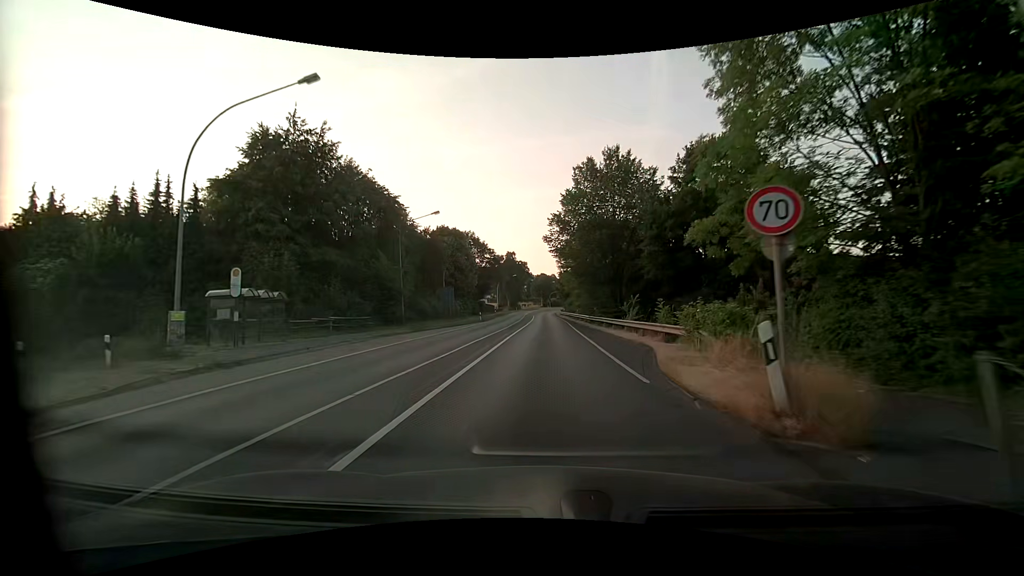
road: primary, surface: asphalt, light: Day
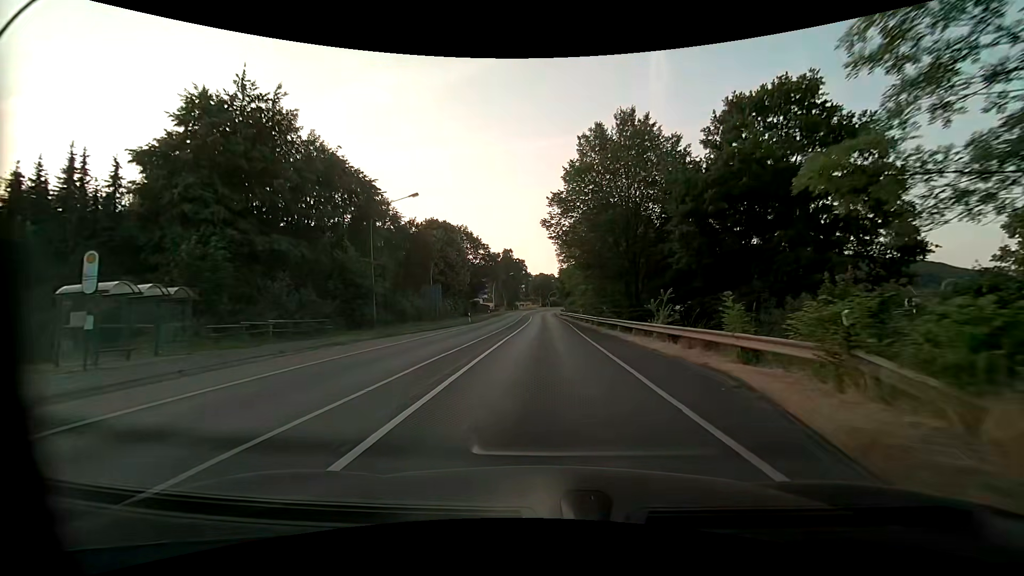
(0.0, +7.6) m; 0°
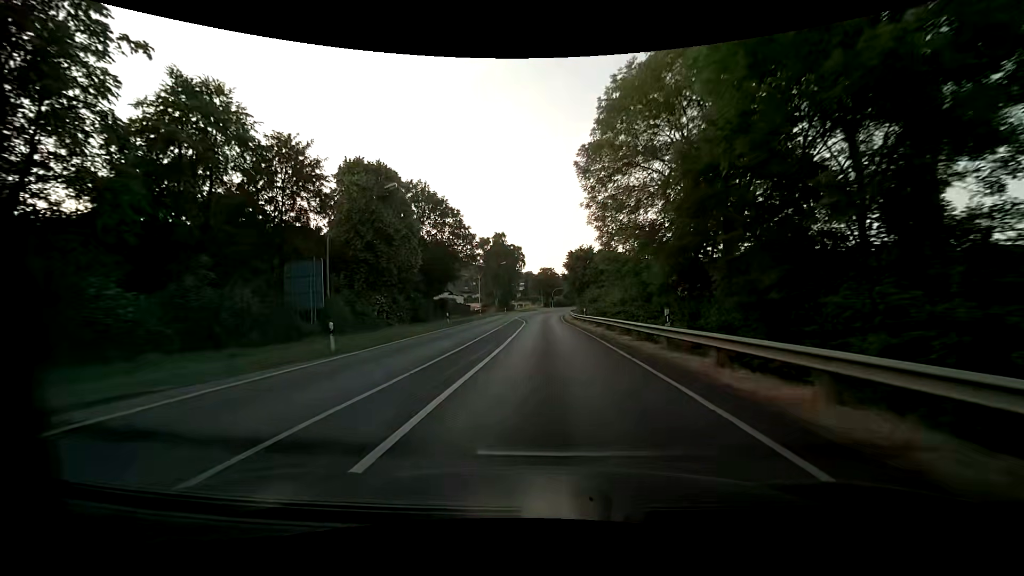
(-0.2, +33.3) m; 0°
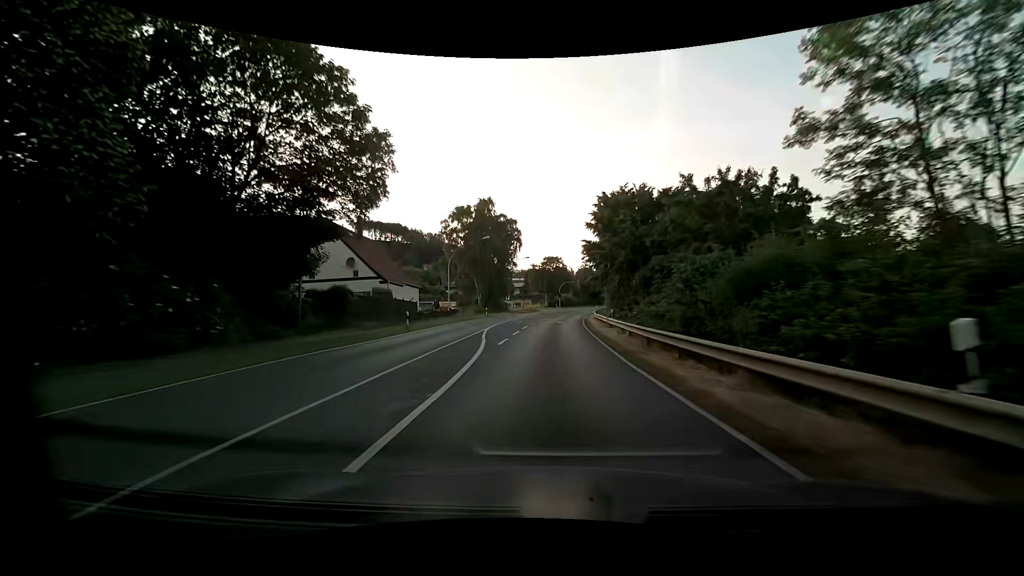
(0.0, +35.3) m; 0°
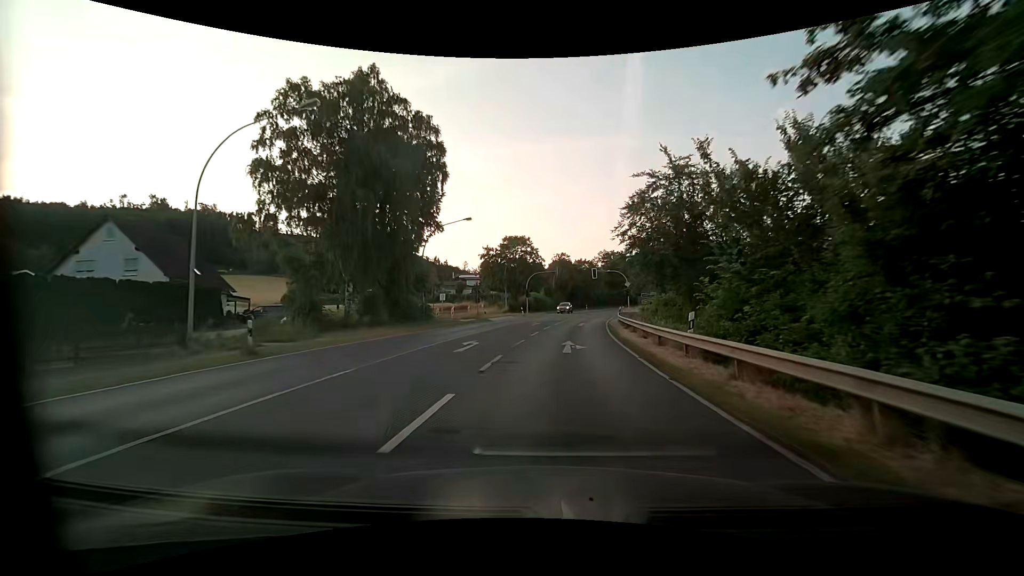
(+0.9, +43.0) m; +4°
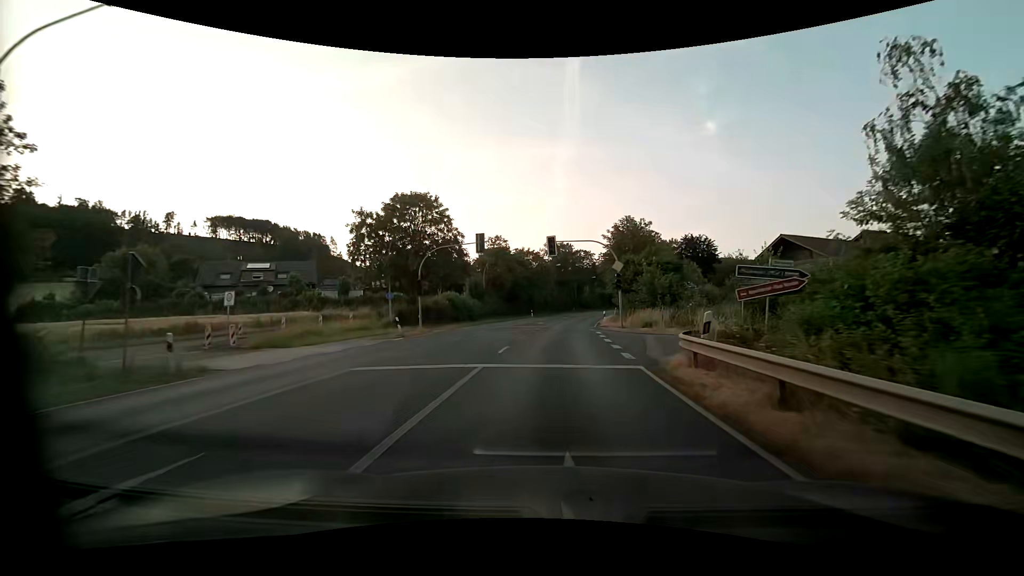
(+1.7, +35.2) m; +6°
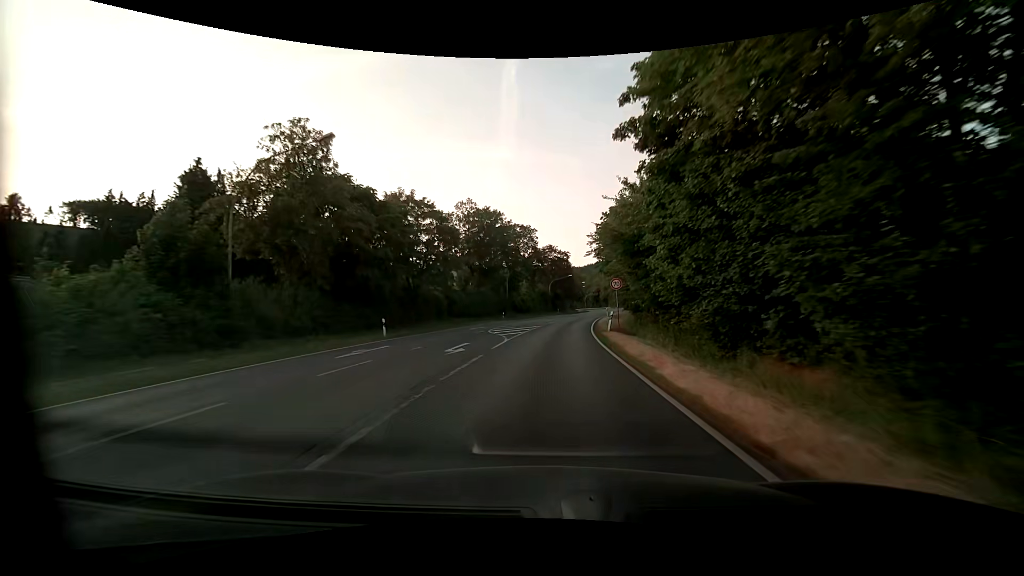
(+3.3, +48.6) m; +8°
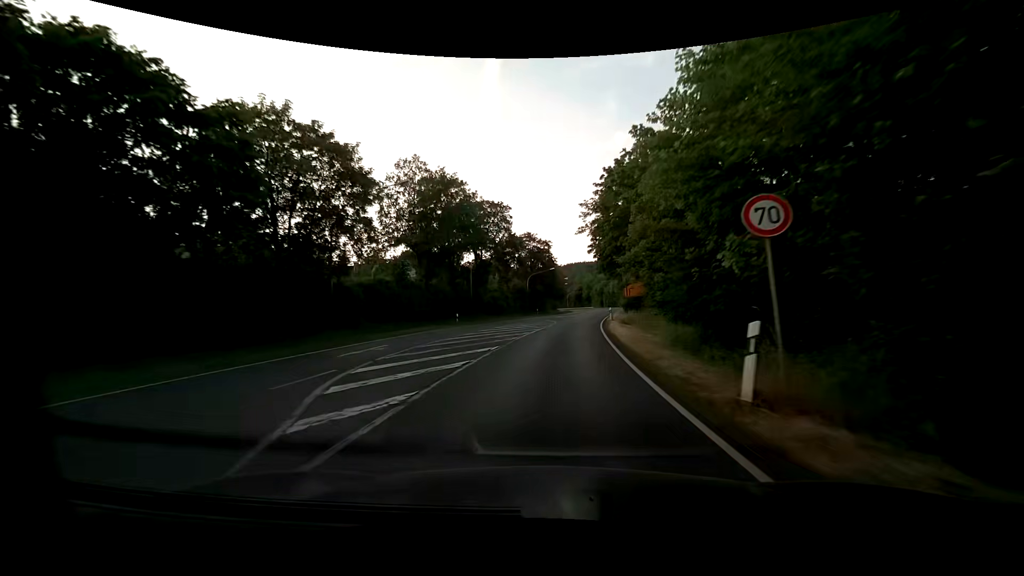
(+0.5, +20.0) m; +3°
(0, +10) (+1, +20) (+1, +30) (+2, +40) (+4, +50) (+5, +60) (+7, +70) (+9, +79) (+10, +89) (+12, +99) m
